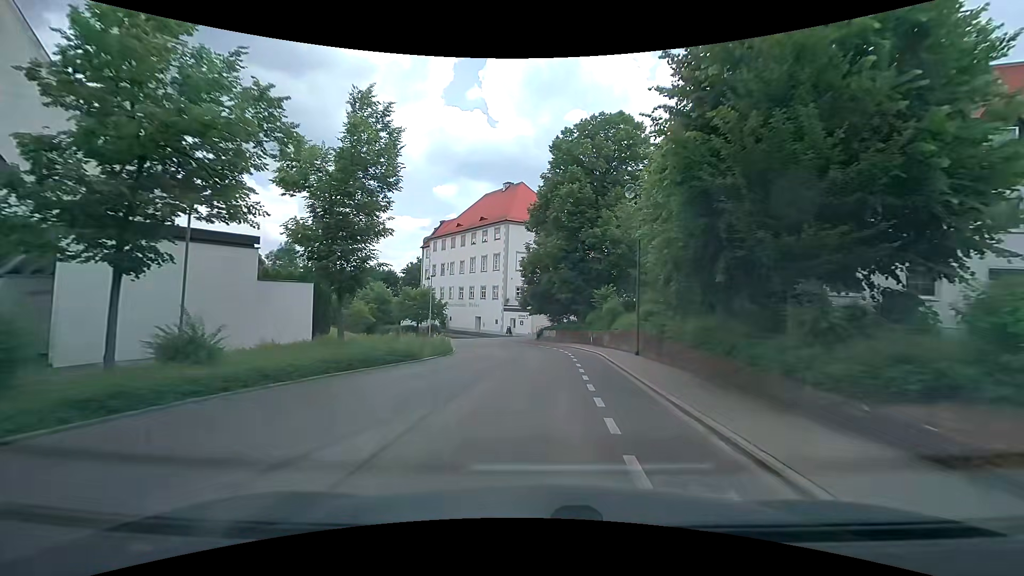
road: tertiary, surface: asphalt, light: Day
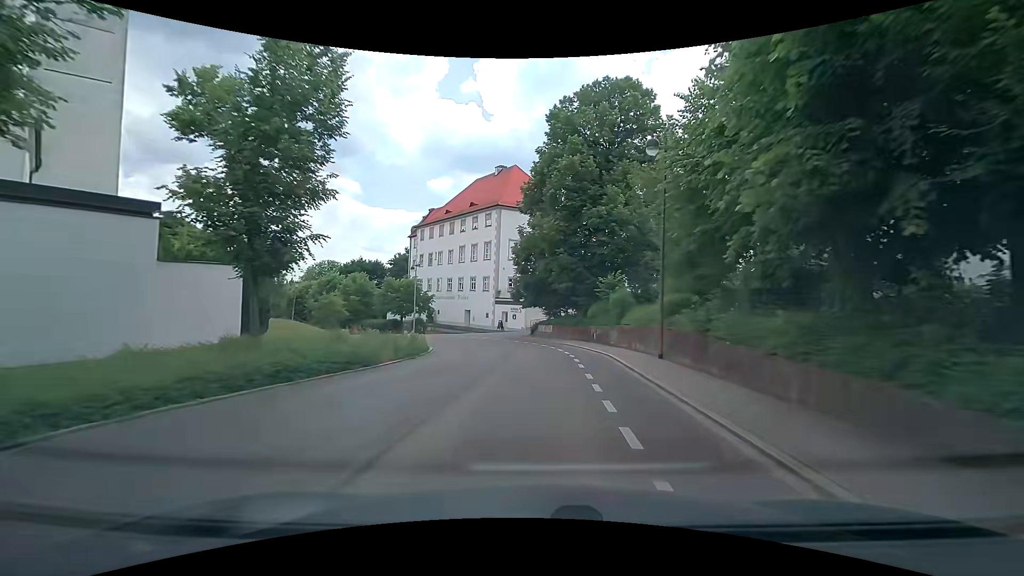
(0.0, +5.0) m; +1°
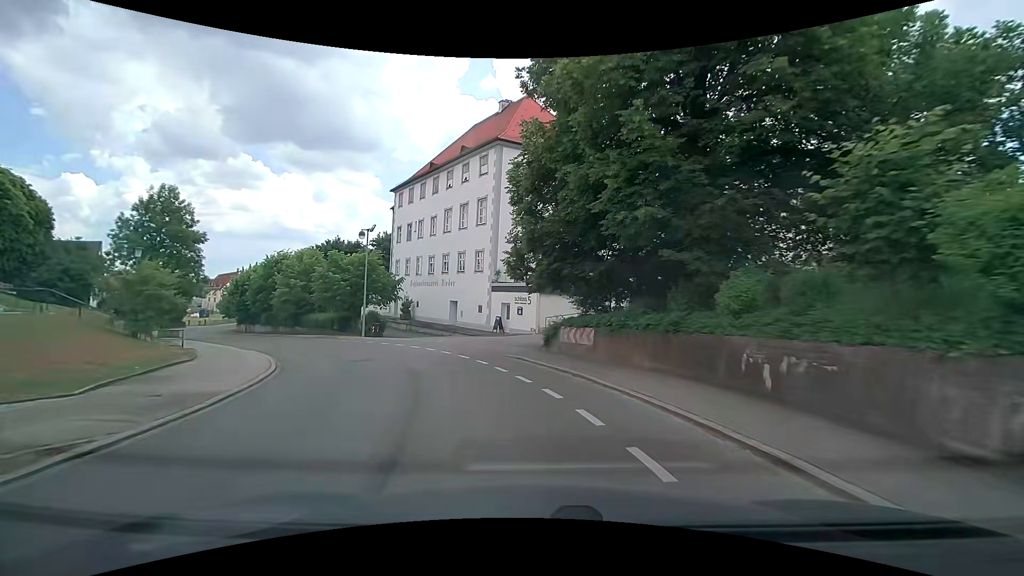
(+0.1, +20.0) m; -2°
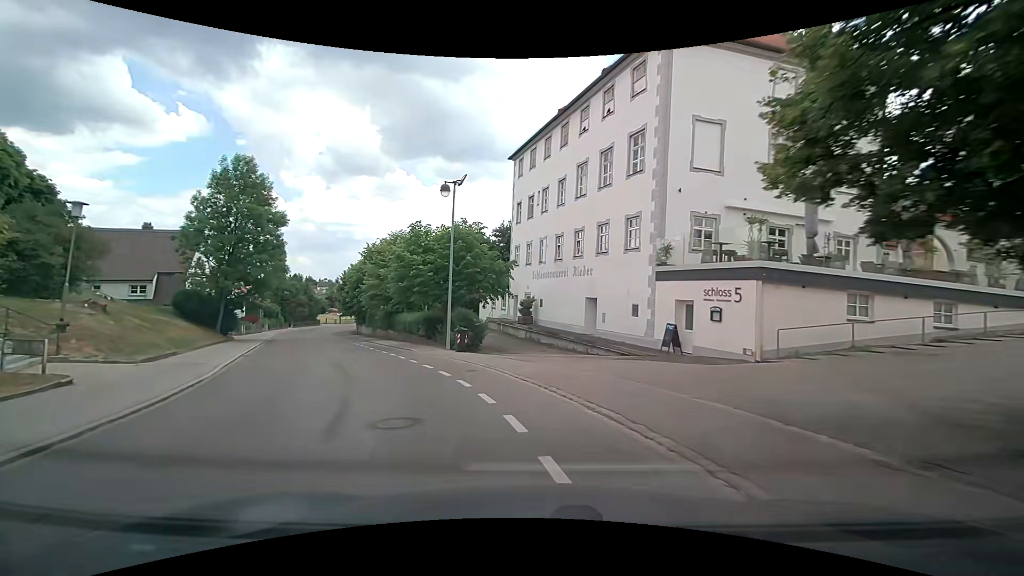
(-1.6, +14.1) m; -17°
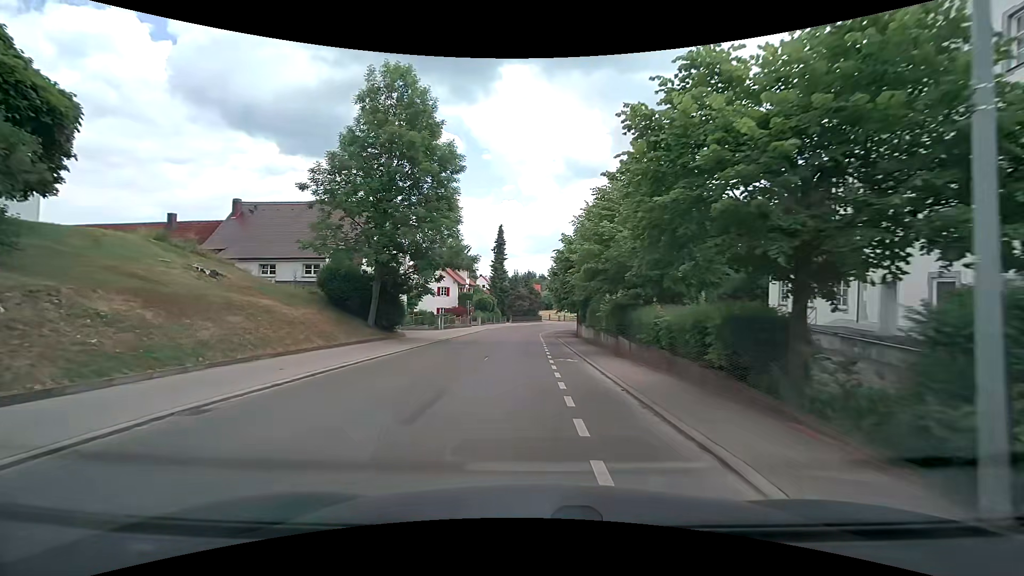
(-3.9, +17.5) m; -24°
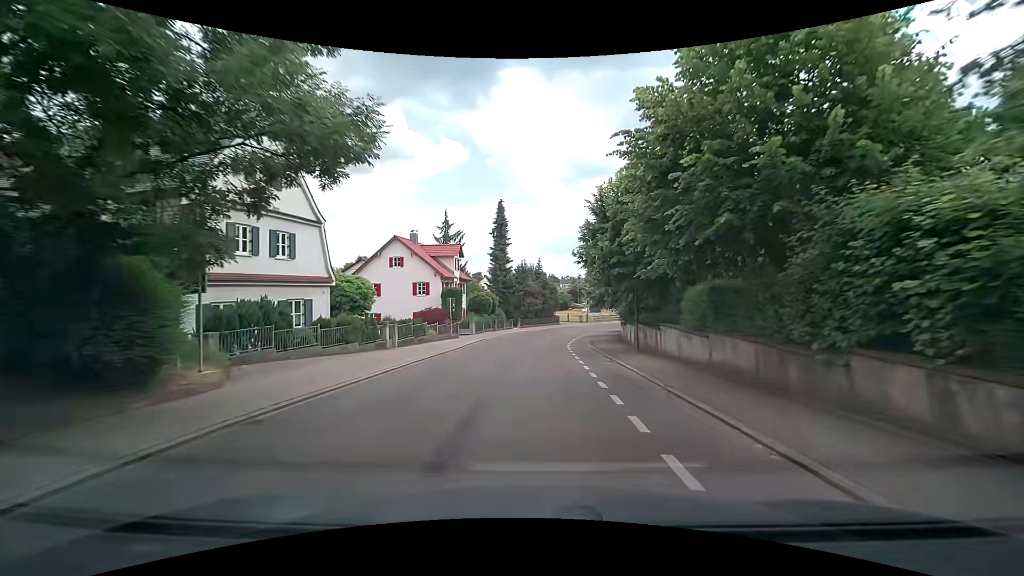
(-0.8, +20.2) m; -1°
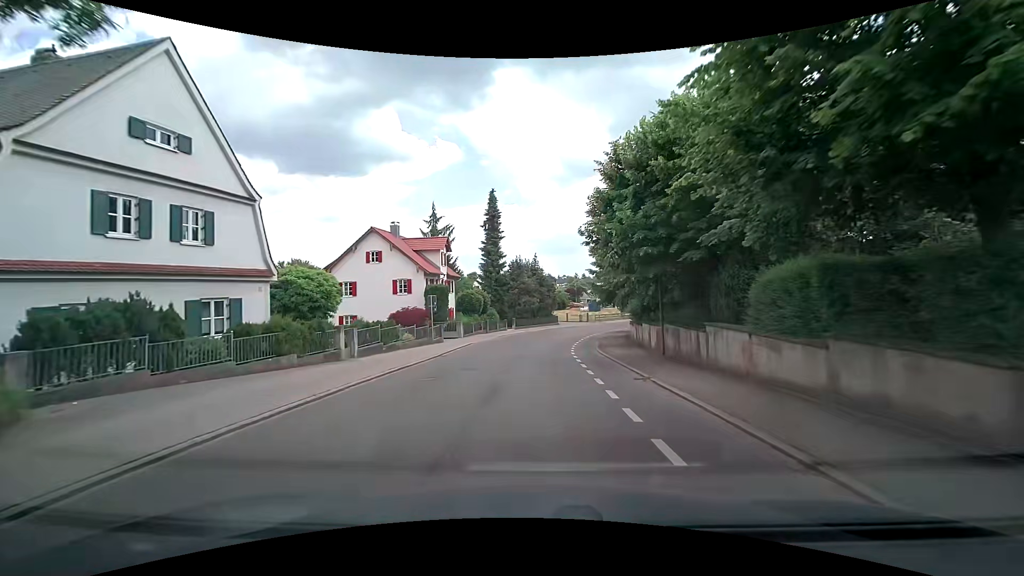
(0.0, +5.5) m; 0°
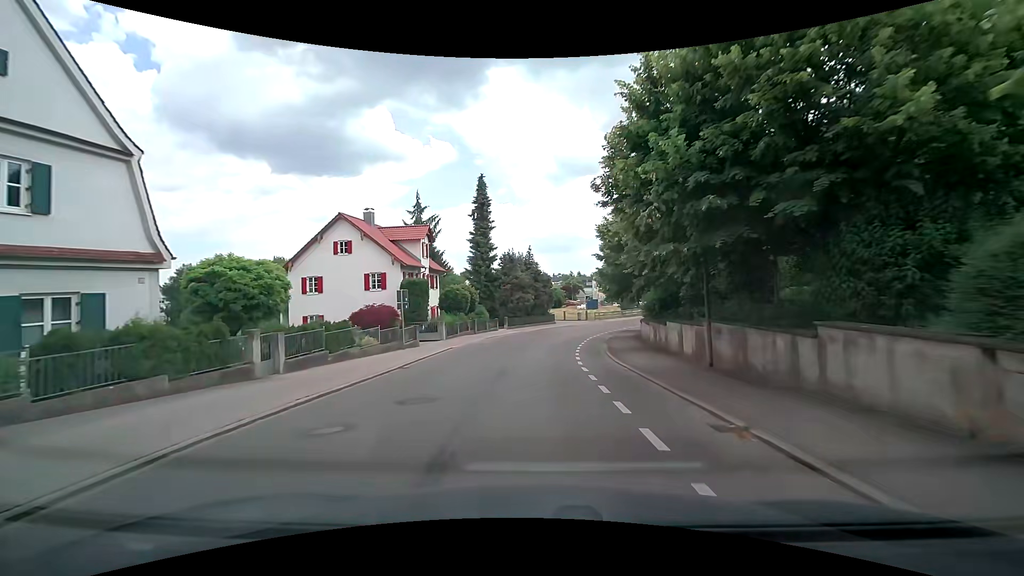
(0.0, +5.7) m; 0°
(0, +10) (+1, +20) (+2, +30) (+4, +40) (+7, +49) (+11, +58) (+17, +67) (+23, +75) (+29, +83) (+34, +91) m
